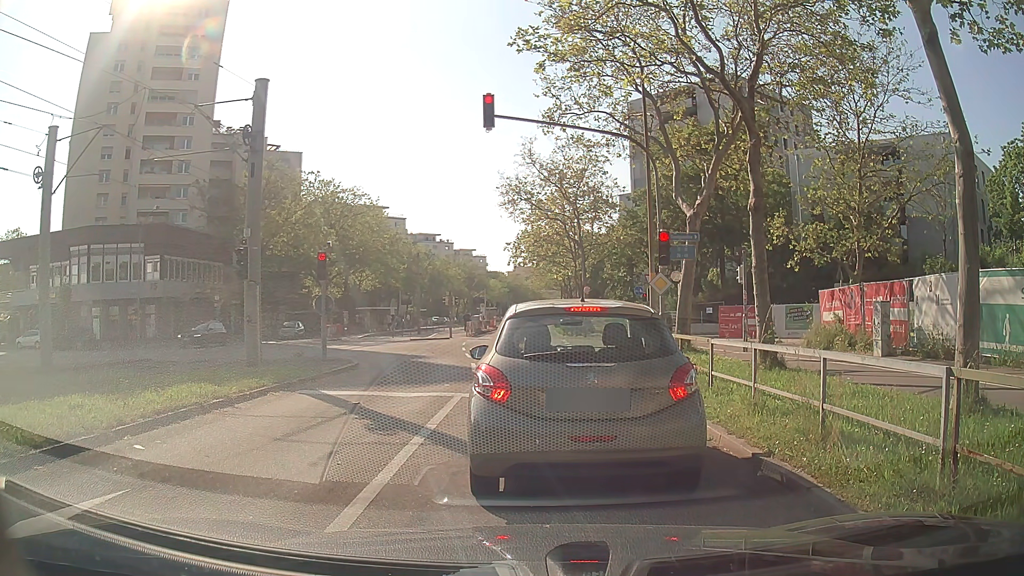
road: tertiary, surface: asphalt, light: Day
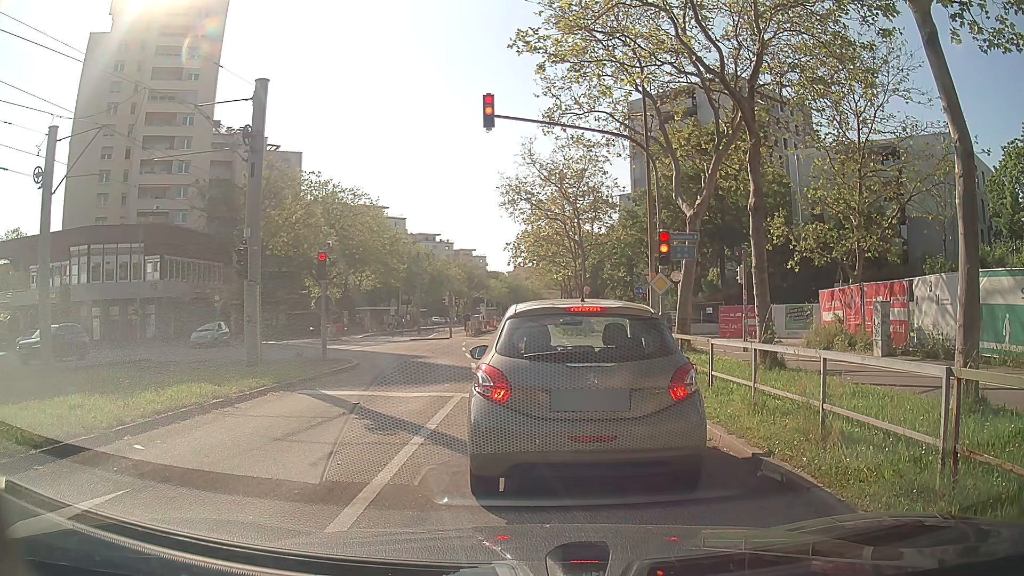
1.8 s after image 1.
(0.0, 0.0) m; 0°
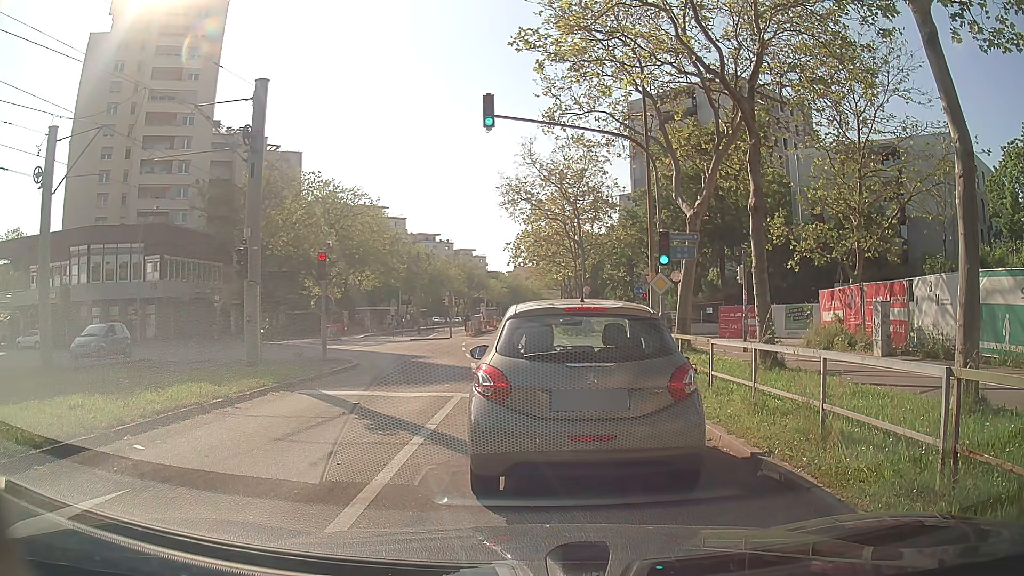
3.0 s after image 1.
(0.0, 0.0) m; 0°
